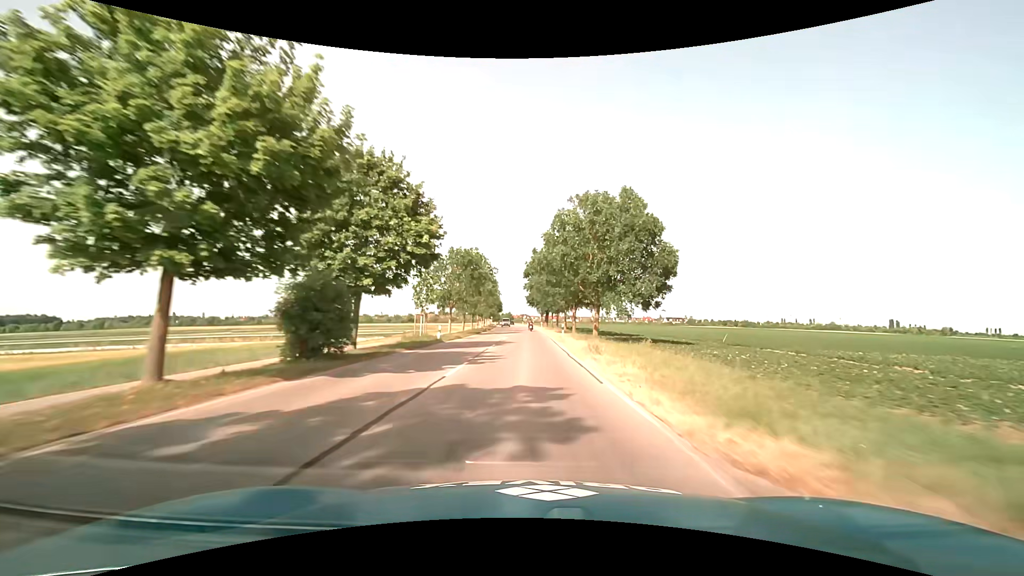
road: tertiary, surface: asphalt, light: Day
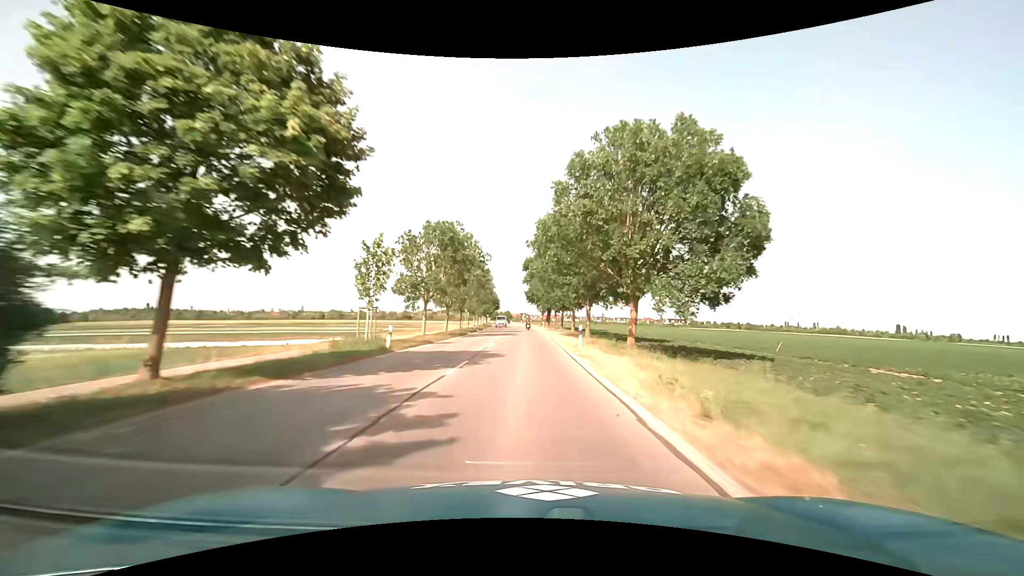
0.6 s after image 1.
(0.0, +12.3) m; 0°
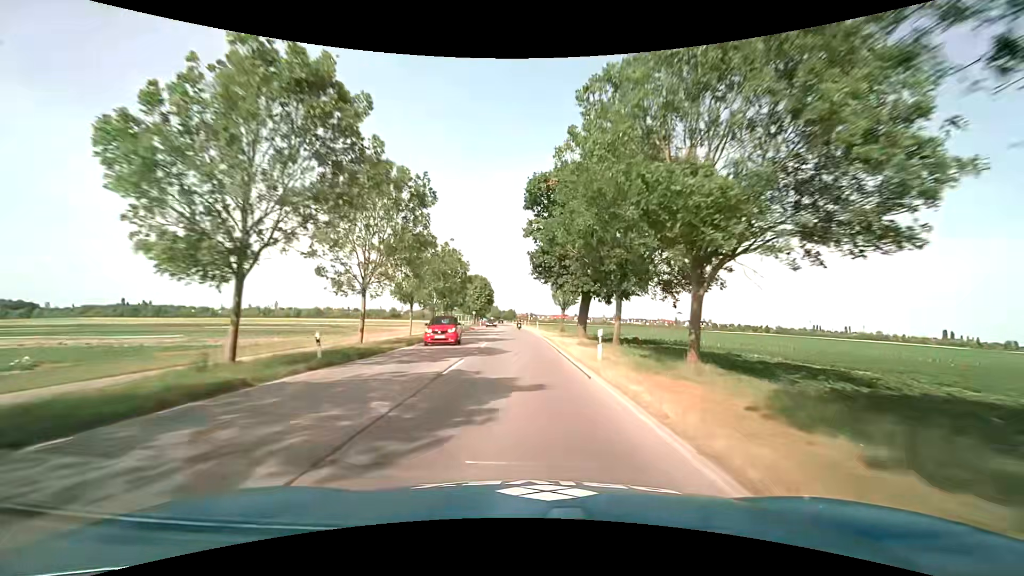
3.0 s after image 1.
(-0.2, +49.1) m; -1°
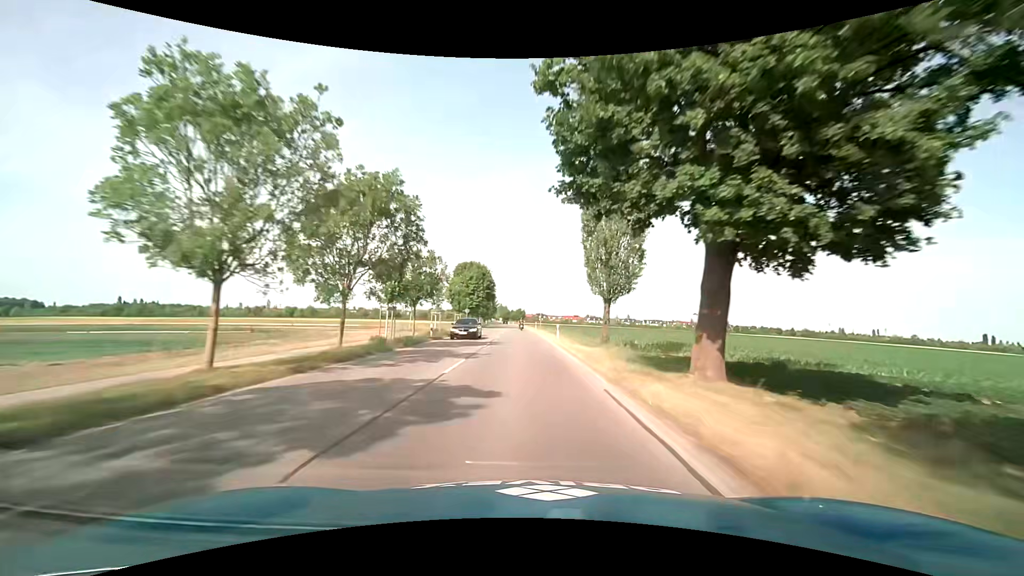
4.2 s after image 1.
(-0.3, +24.4) m; -1°
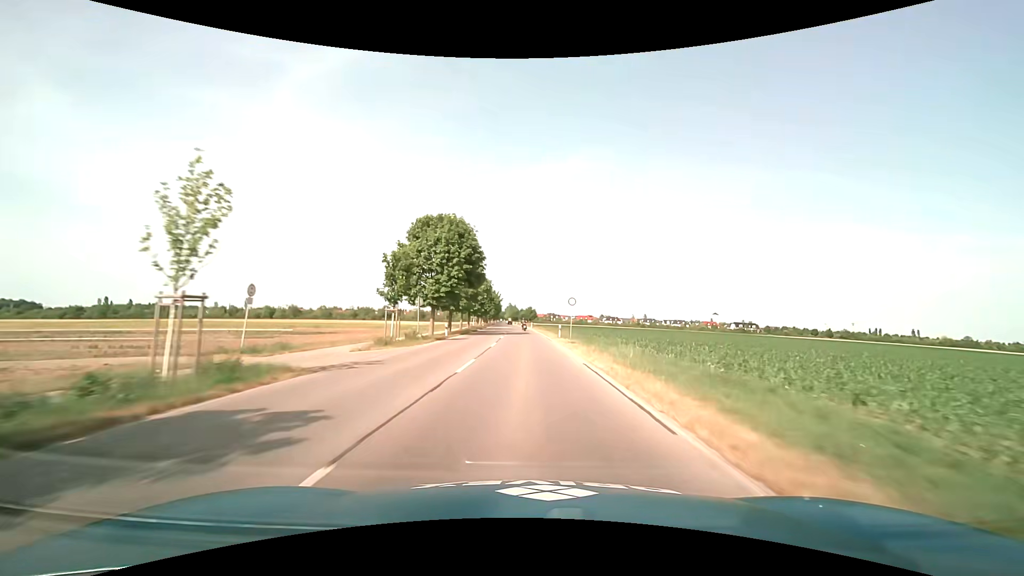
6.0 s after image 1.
(-0.6, +36.4) m; -2°
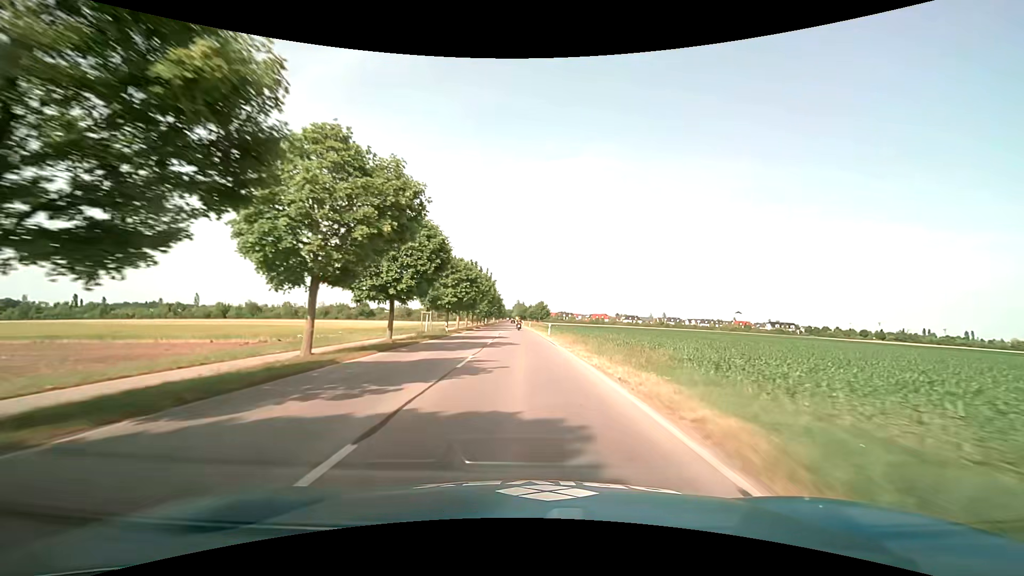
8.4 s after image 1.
(-0.2, +48.4) m; -1°
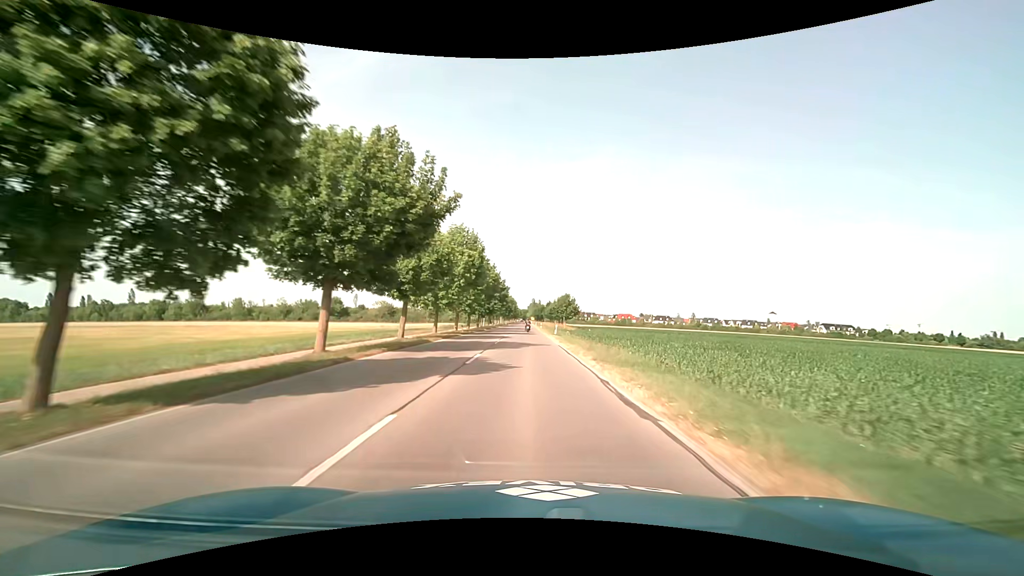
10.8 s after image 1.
(-0.8, +47.7) m; -2°
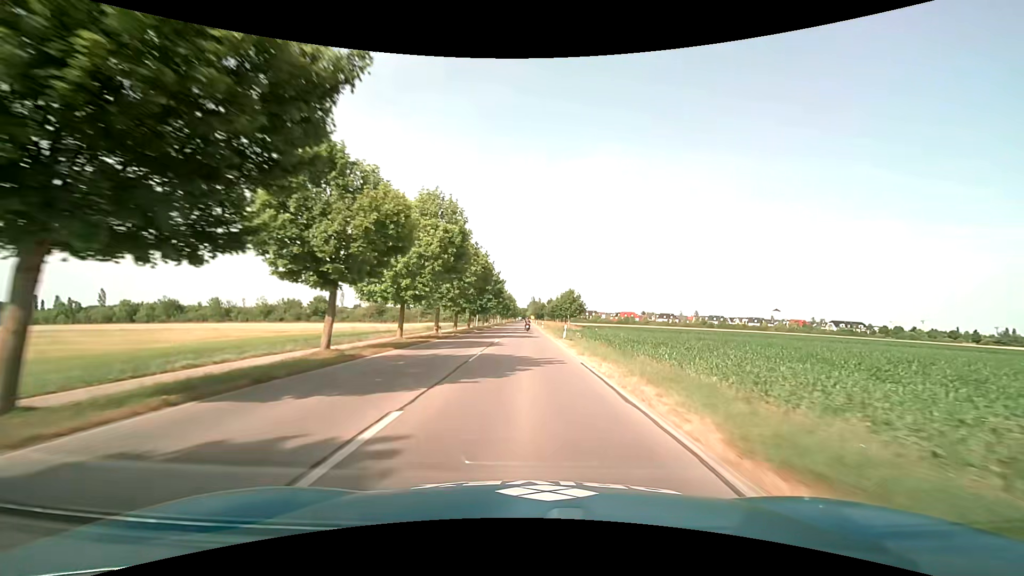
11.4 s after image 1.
(0.0, +11.8) m; 0°
(0, +10) (0, +20) (0, +30) (0, +40) (0, +50) (0, +60) (0, +70) (0, +80) (0, +90) (-1, +100) m
